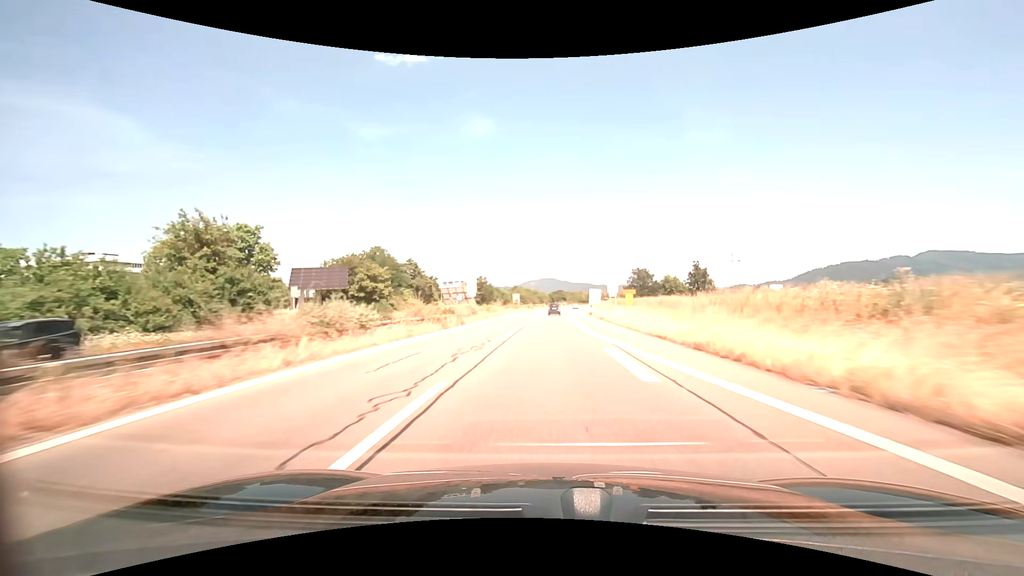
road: trunk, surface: asphalt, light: Day
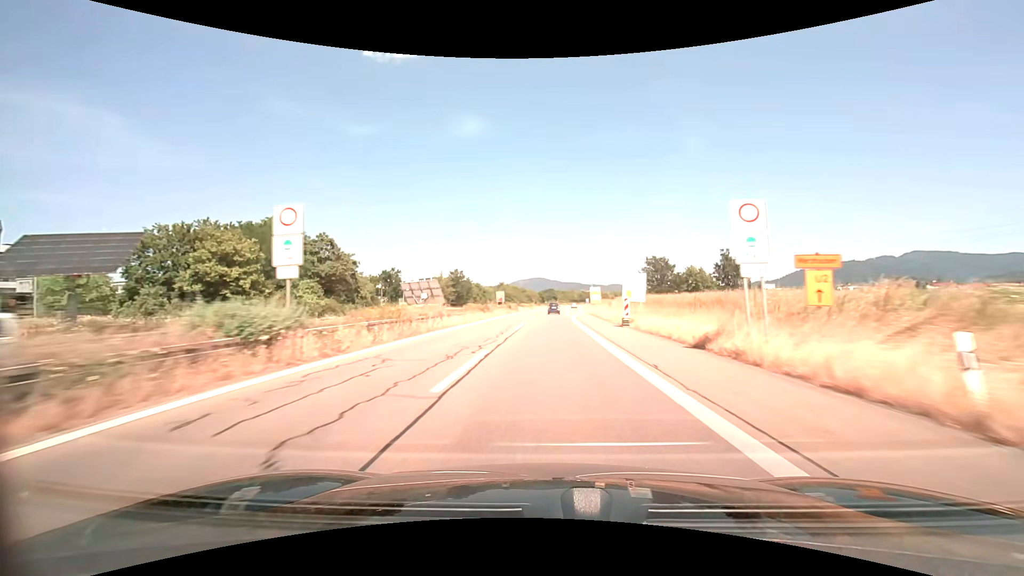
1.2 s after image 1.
(+0.3, +30.6) m; +1°
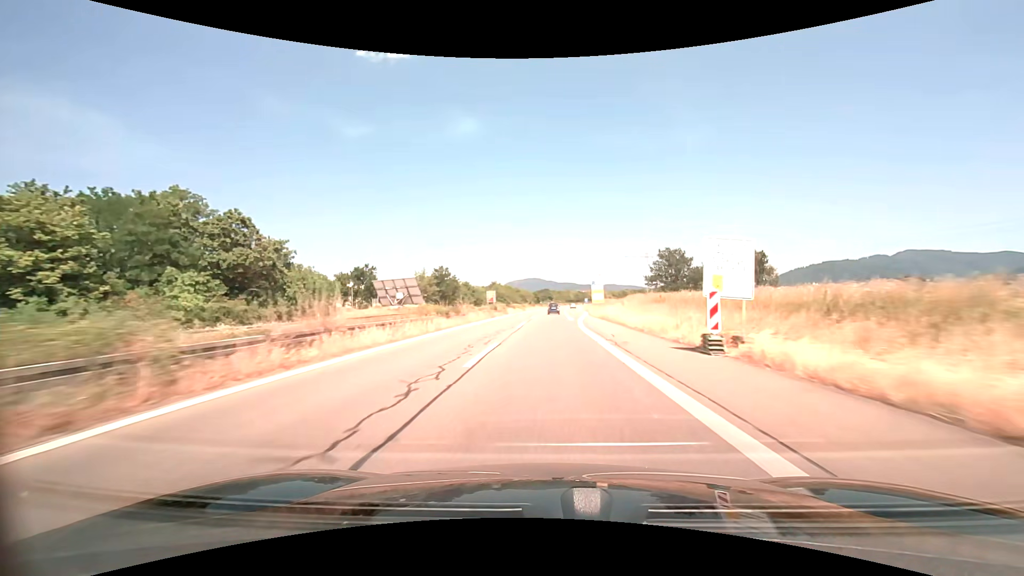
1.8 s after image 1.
(+0.1, +15.0) m; +1°
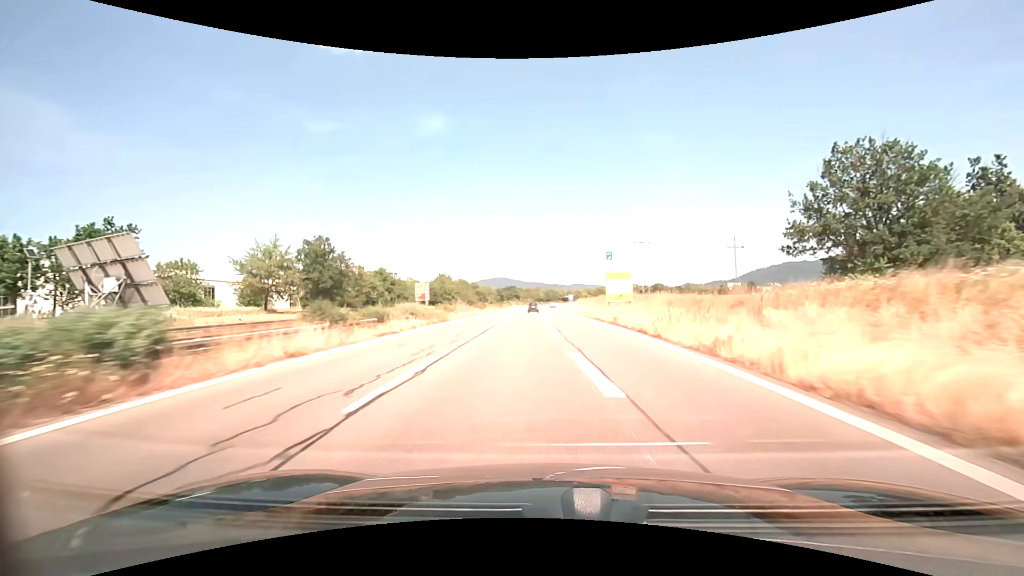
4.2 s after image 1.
(+1.2, +58.0) m; +4°
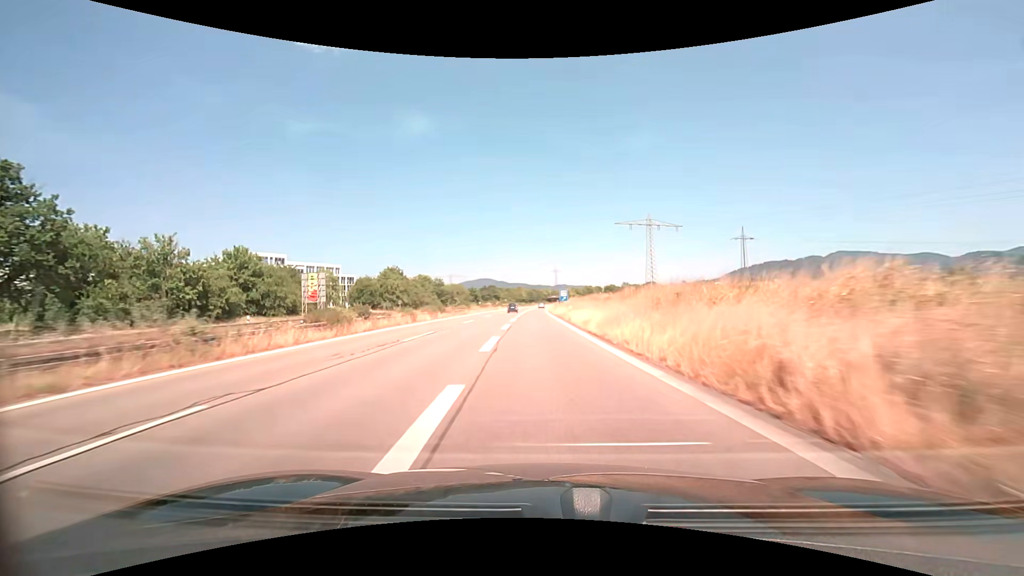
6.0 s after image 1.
(+1.1, +41.2) m; +2°
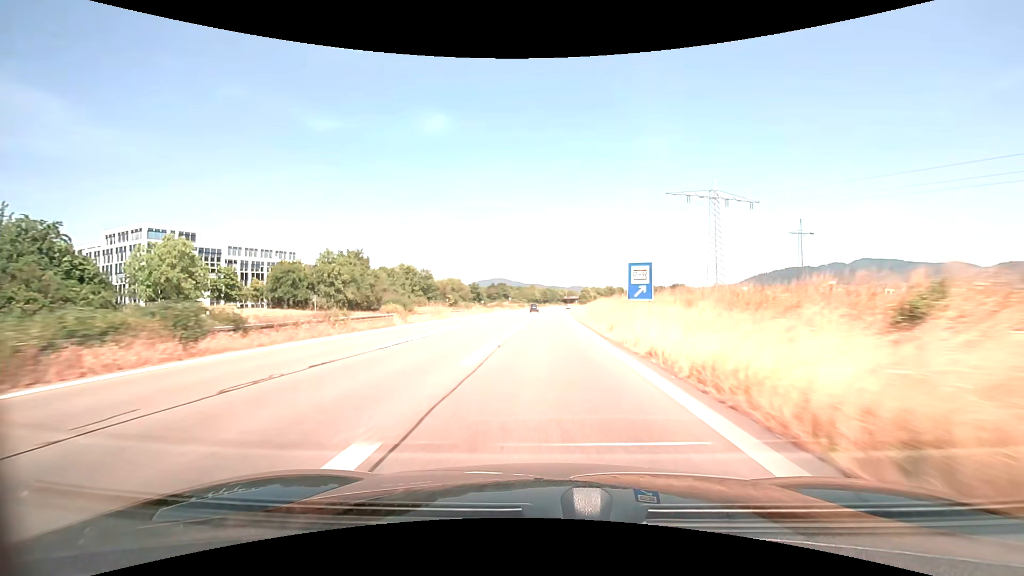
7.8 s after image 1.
(-0.9, +39.6) m; -2°
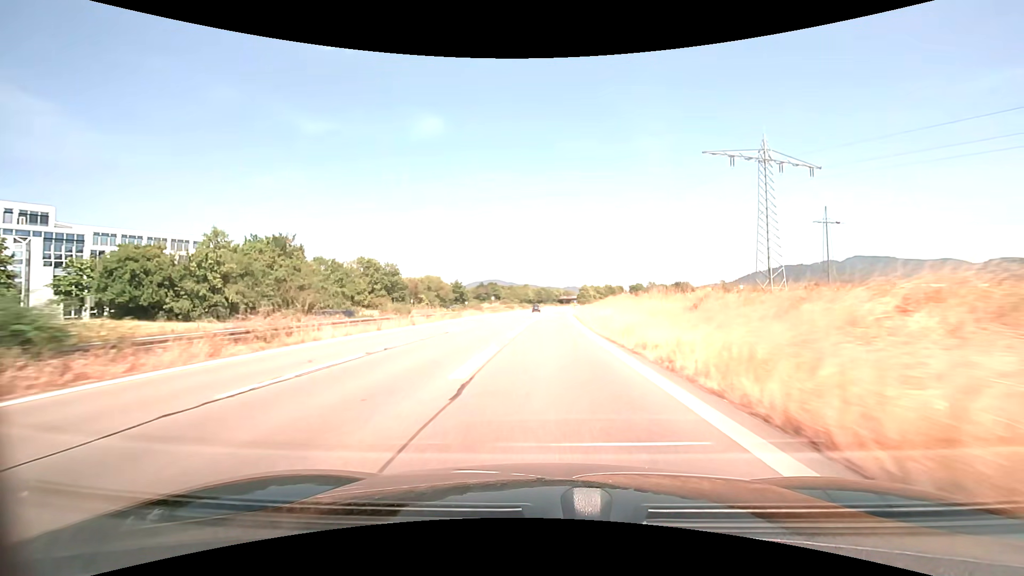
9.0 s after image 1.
(+0.2, +25.8) m; +1°
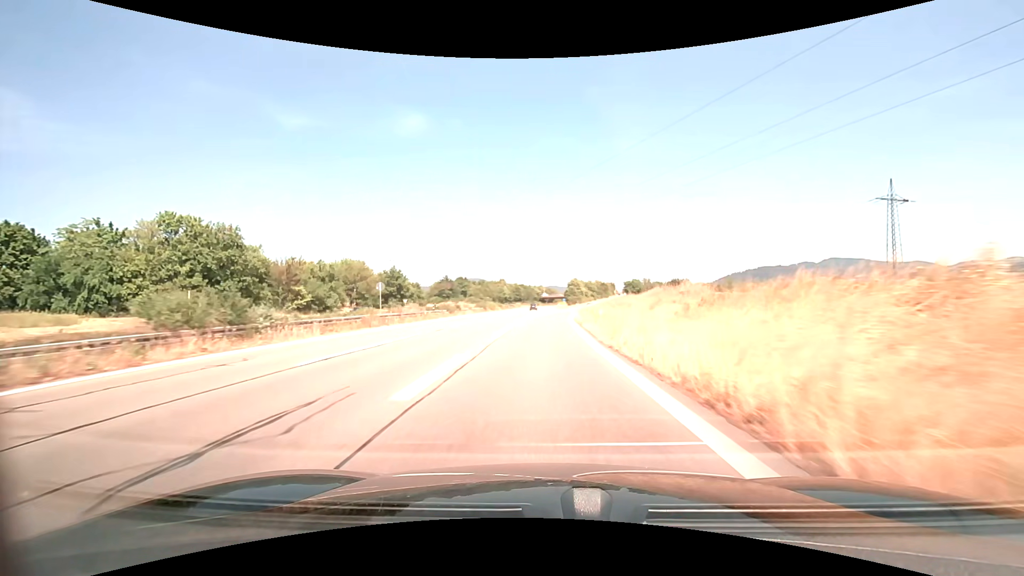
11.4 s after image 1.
(+1.1, +50.5) m; +2°
(0, +10) (0, +20) (0, +30) (+1, +40) (+1, +50) (+2, +60) (+3, +70) (+4, +80) (+5, +90) (+6, +100) m
